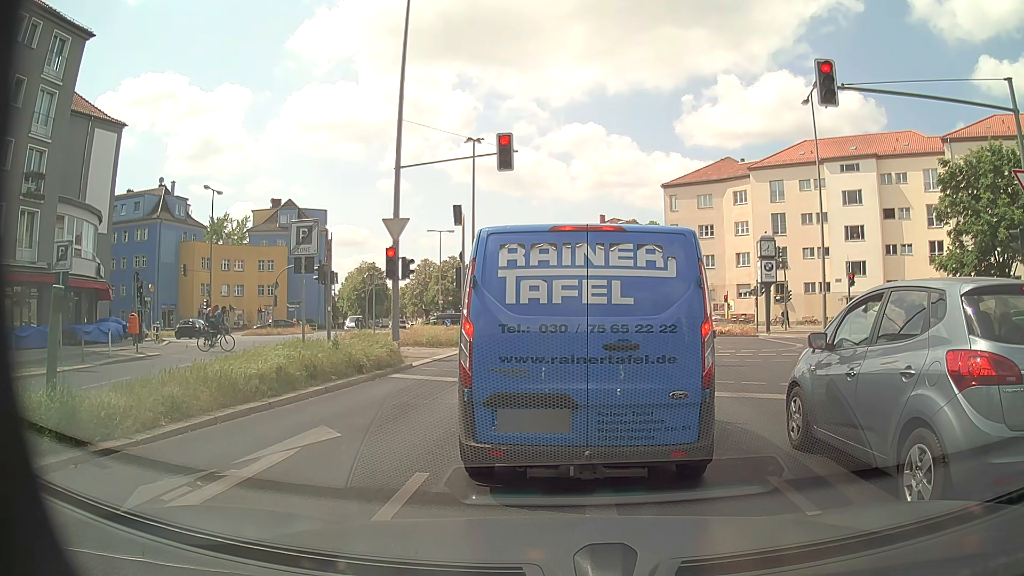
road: secondary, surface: asphalt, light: Day
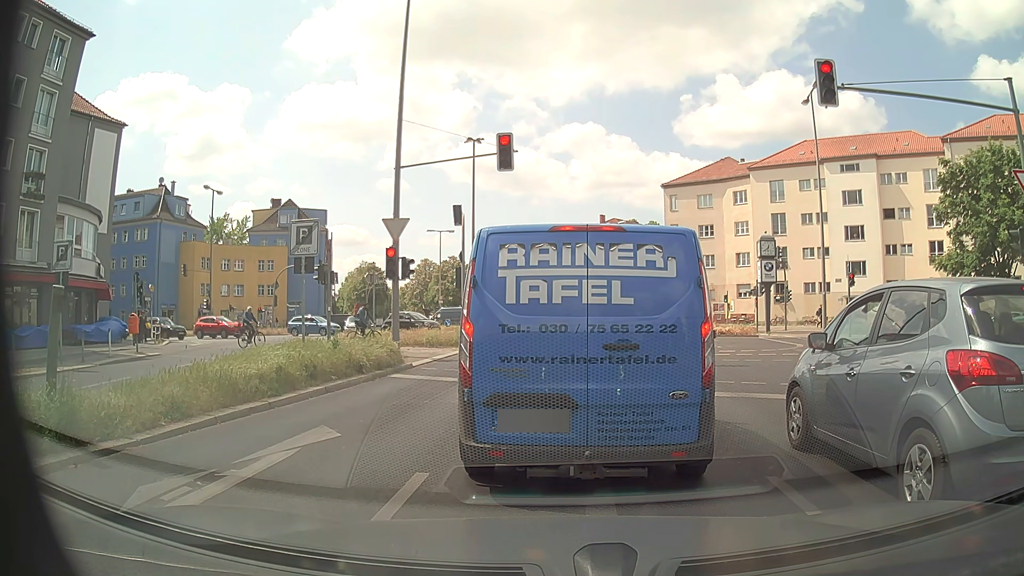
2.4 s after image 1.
(0.0, 0.0) m; 0°
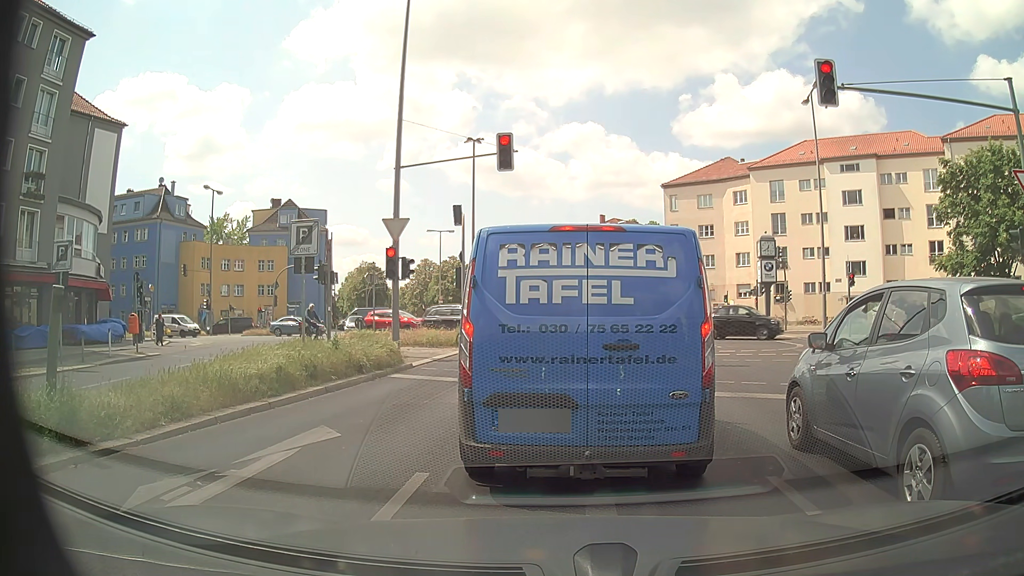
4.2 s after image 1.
(0.0, 0.0) m; 0°
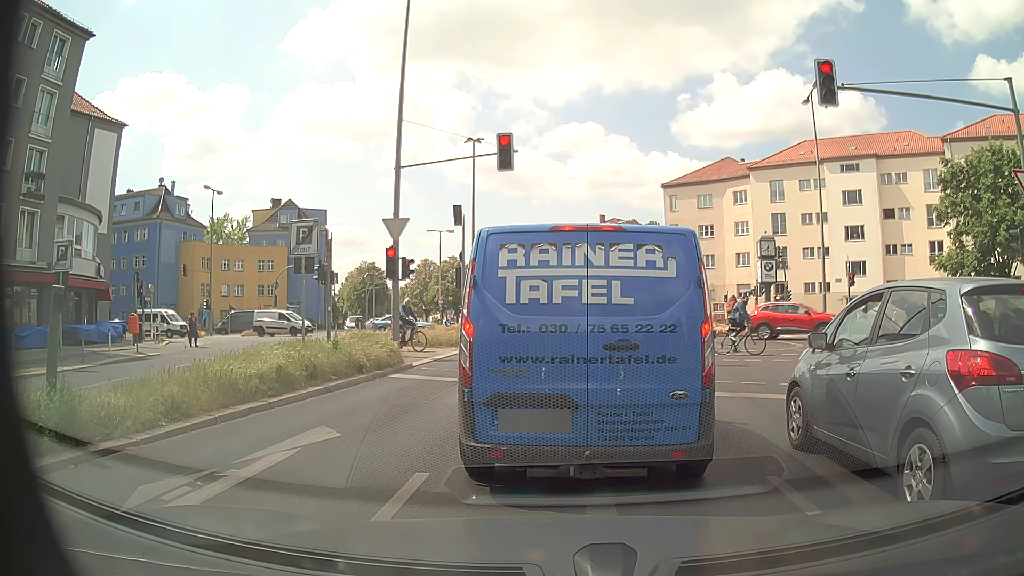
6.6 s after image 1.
(0.0, 0.0) m; 0°
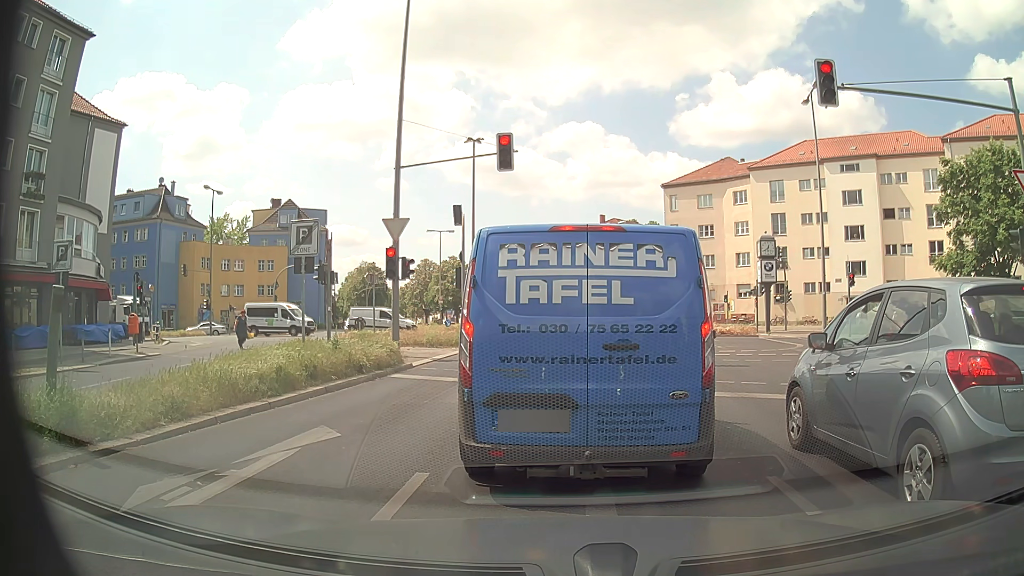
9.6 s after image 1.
(0.0, 0.0) m; 0°
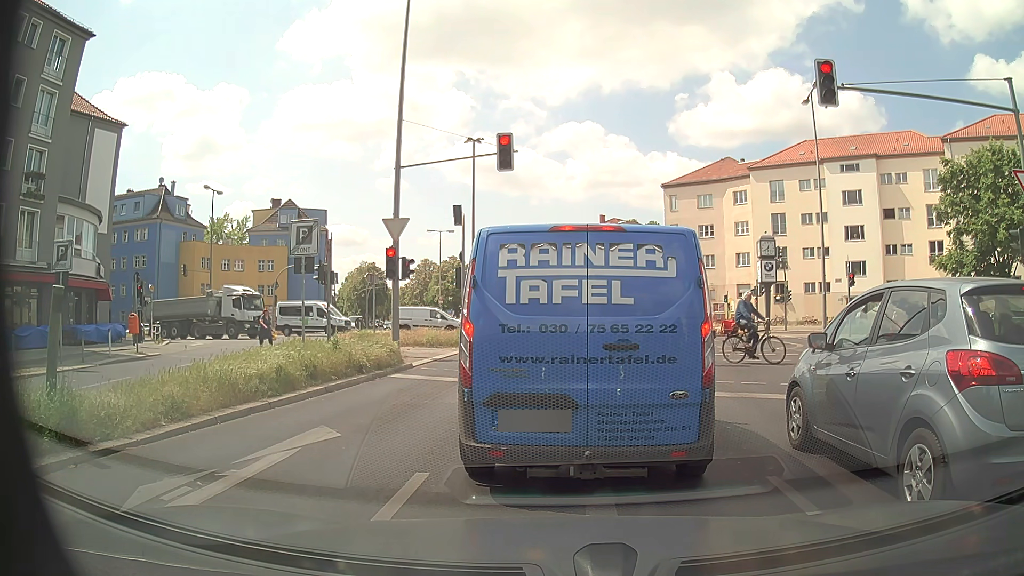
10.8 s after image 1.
(0.0, 0.0) m; 0°
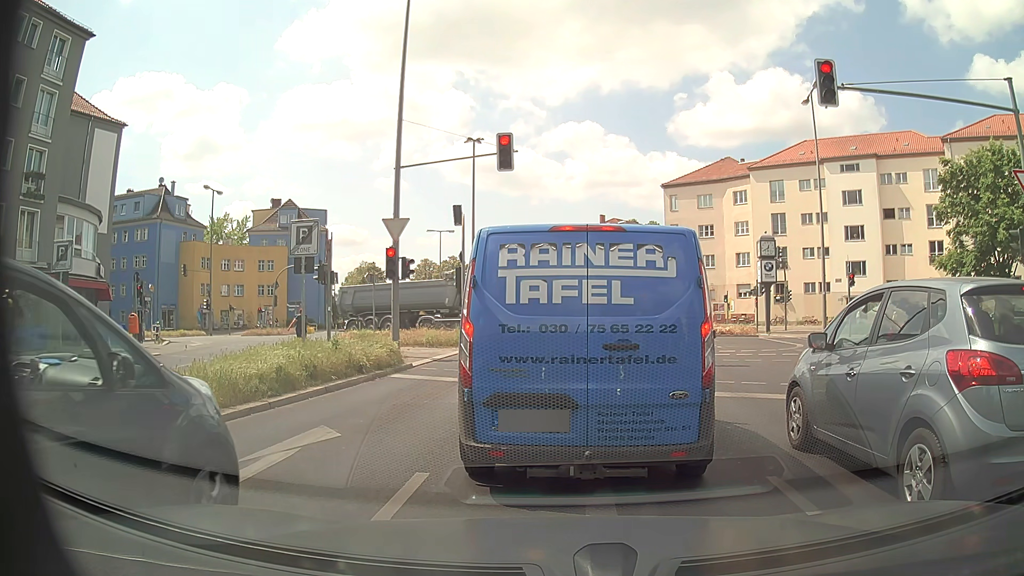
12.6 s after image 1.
(0.0, 0.0) m; 0°
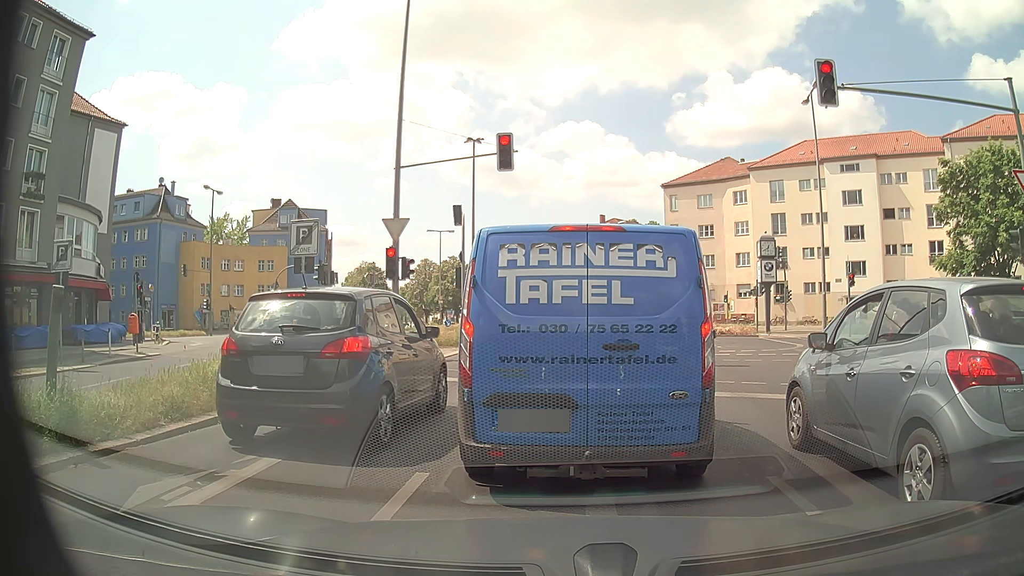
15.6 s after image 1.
(0.0, 0.0) m; 0°
(0, +10) (0, +20) (+1, +30) (+1, +40) (+1, +50) (+1, +60) (0, +70) (-1, +80) (-4, +89) (-8, +99) m
